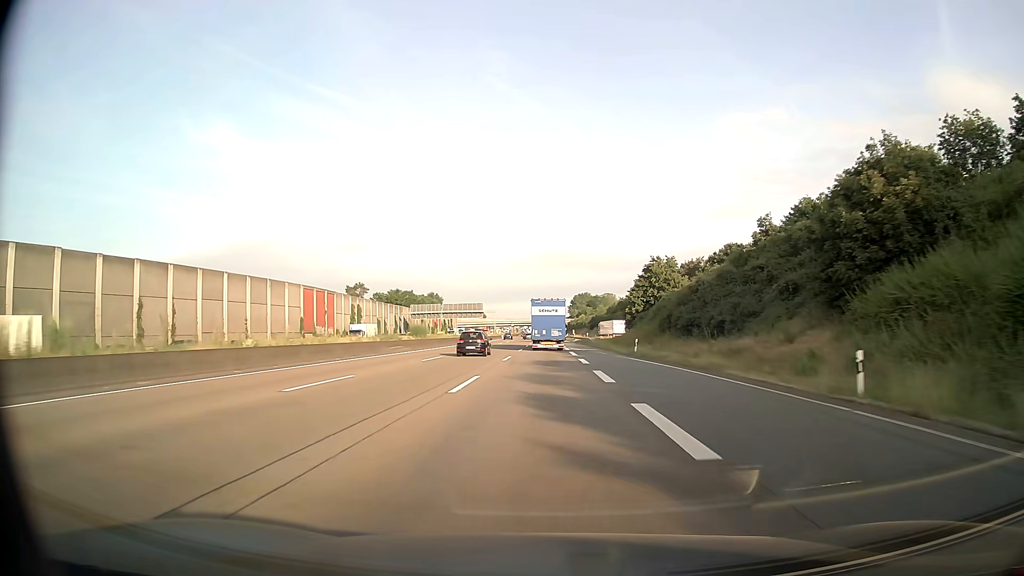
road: motorway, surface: asphalt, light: Day
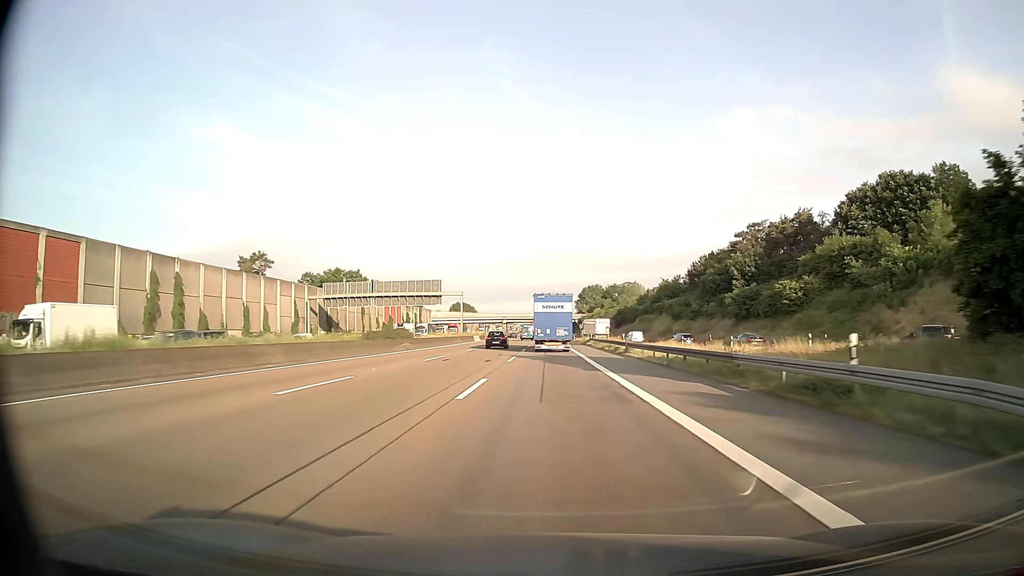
(-0.1, +74.0) m; 0°
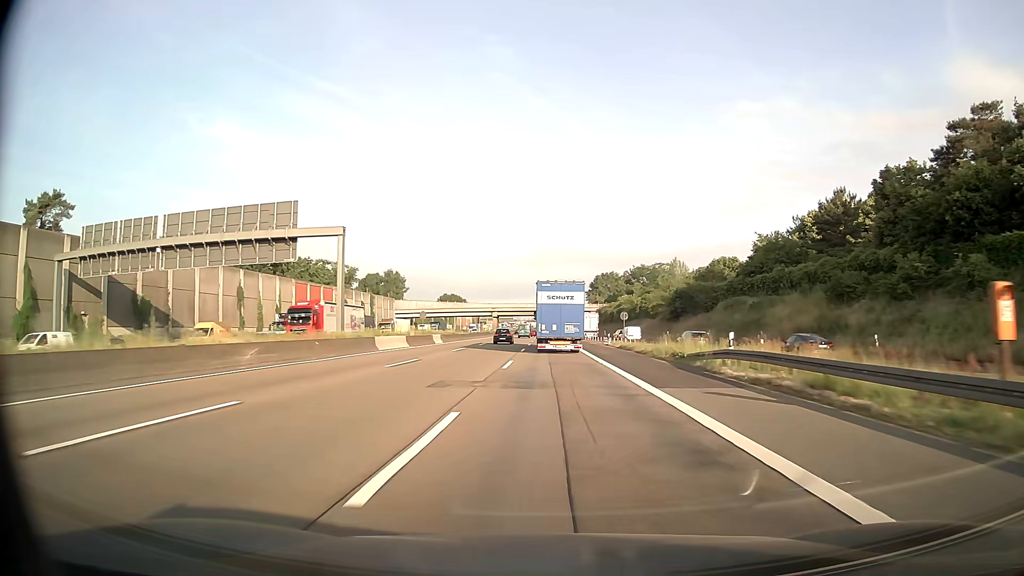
(-0.1, +62.0) m; 0°
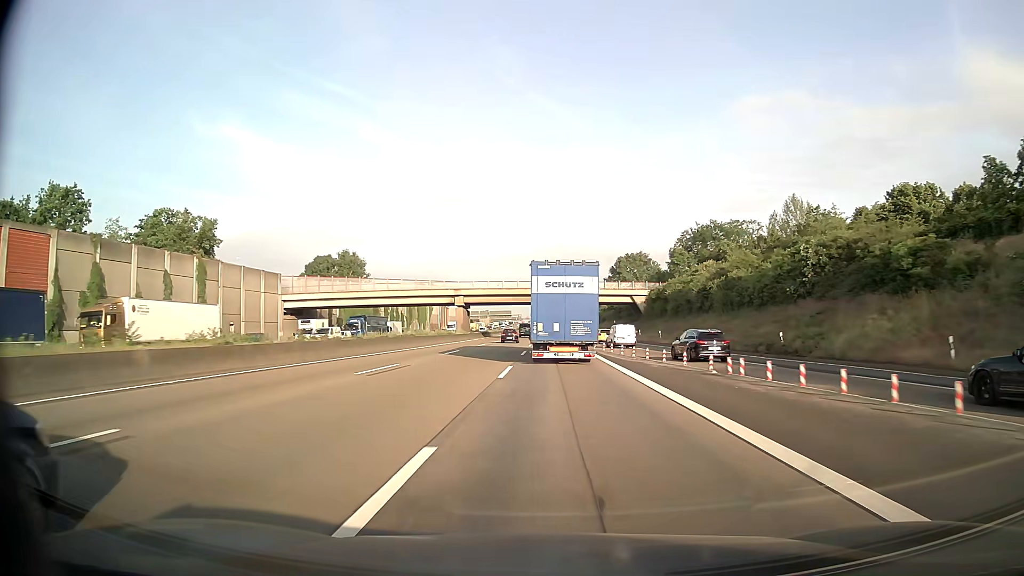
(-0.1, +75.9) m; 0°
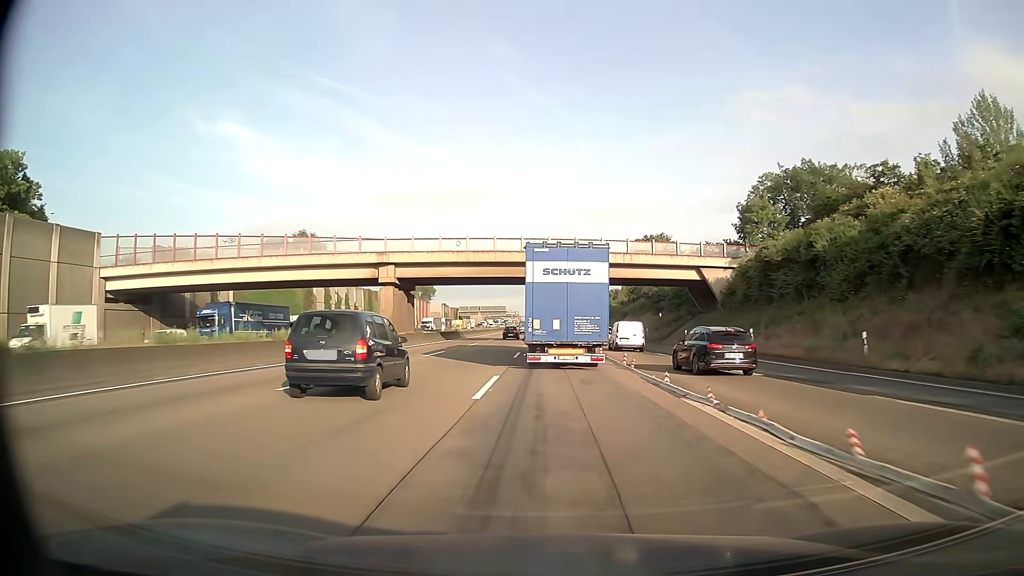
(-0.1, +41.9) m; 0°
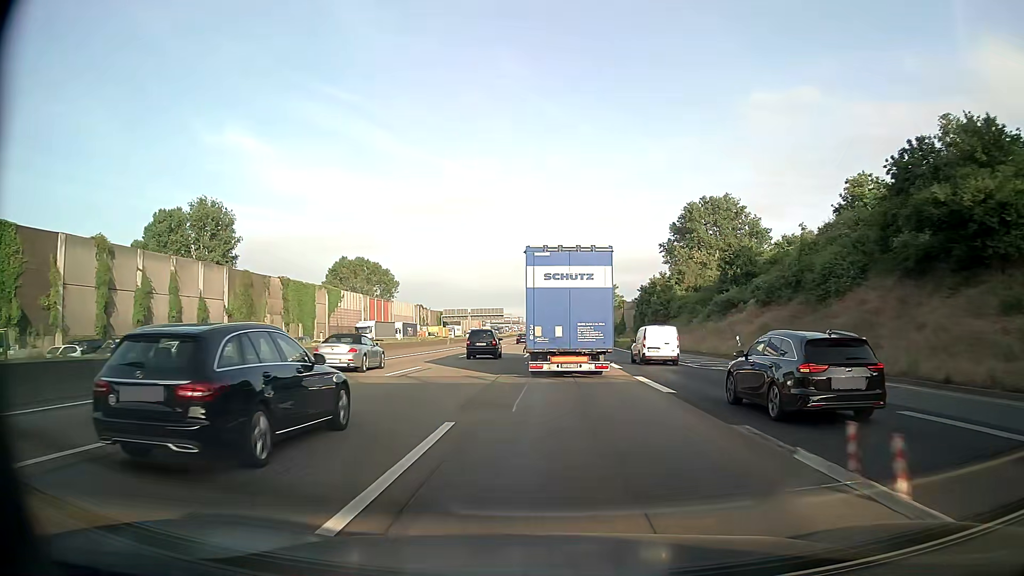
(-0.1, +63.5) m; 0°
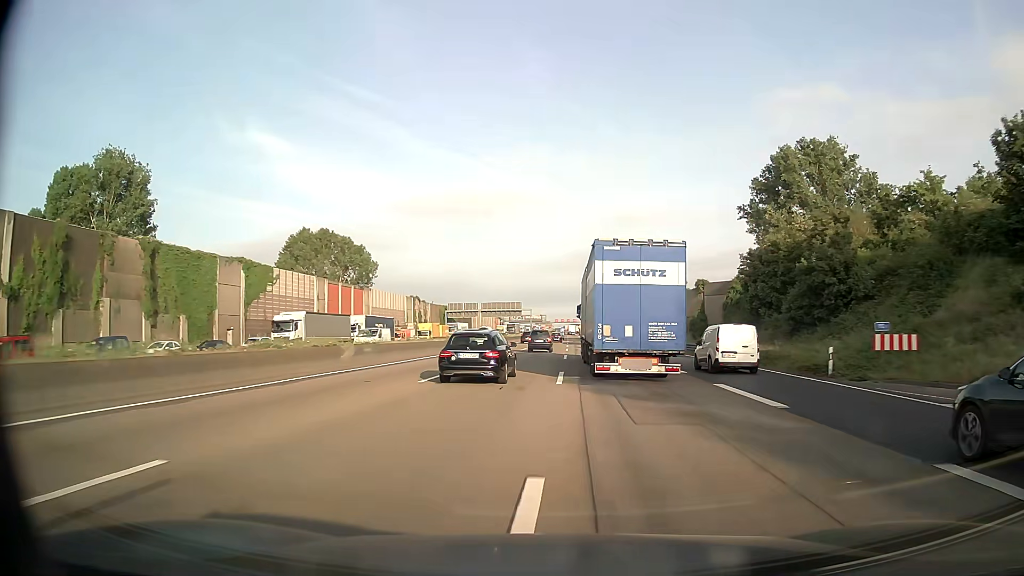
(-1.0, +40.3) m; -2°
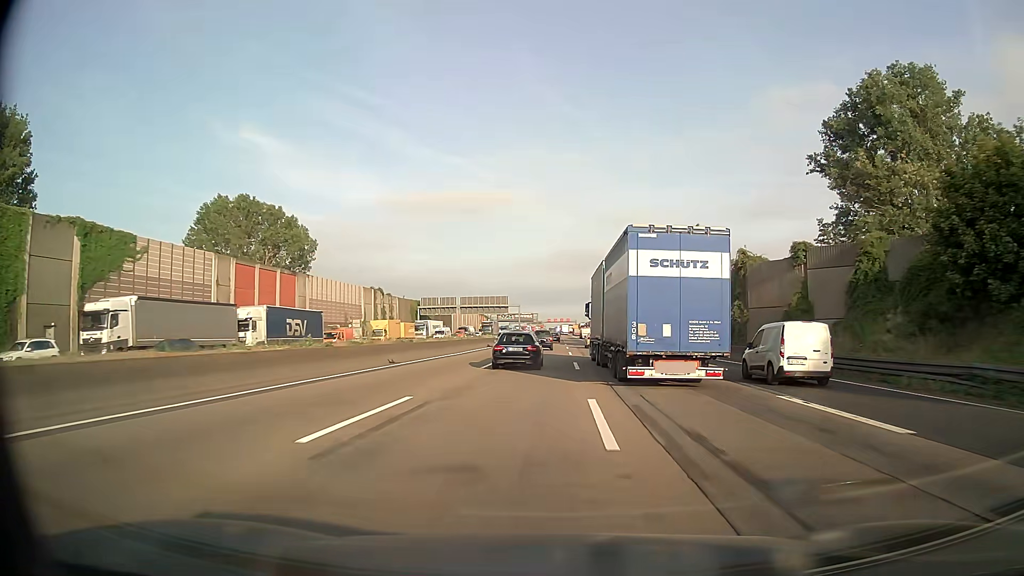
(+0.1, +28.6) m; +1°
(0, +10) (0, +20) (0, +30) (0, +40) (0, +50) (+1, +60) (+1, +70) (+1, +80) (+1, +90) (+1, +100) m
